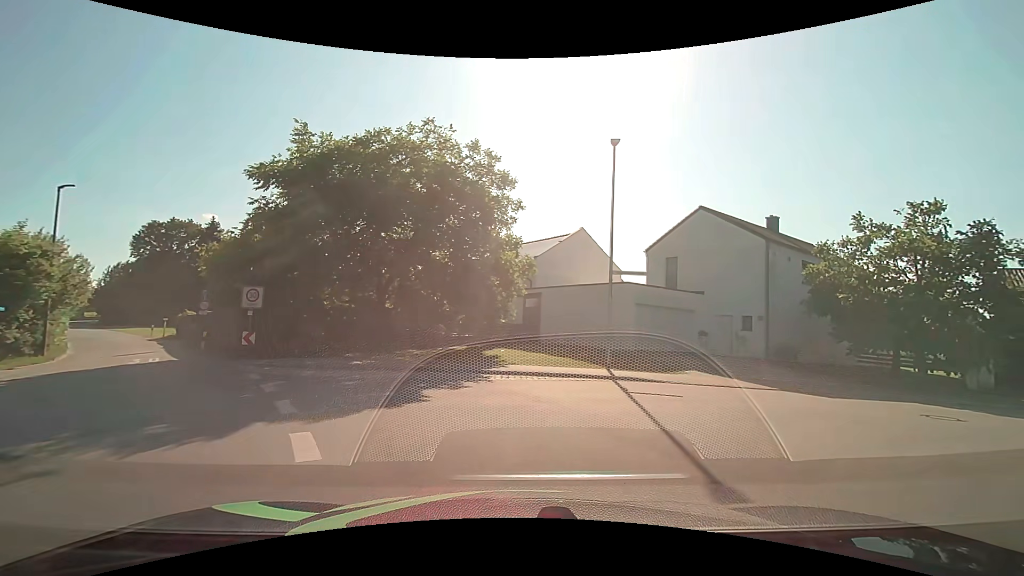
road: residential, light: Day
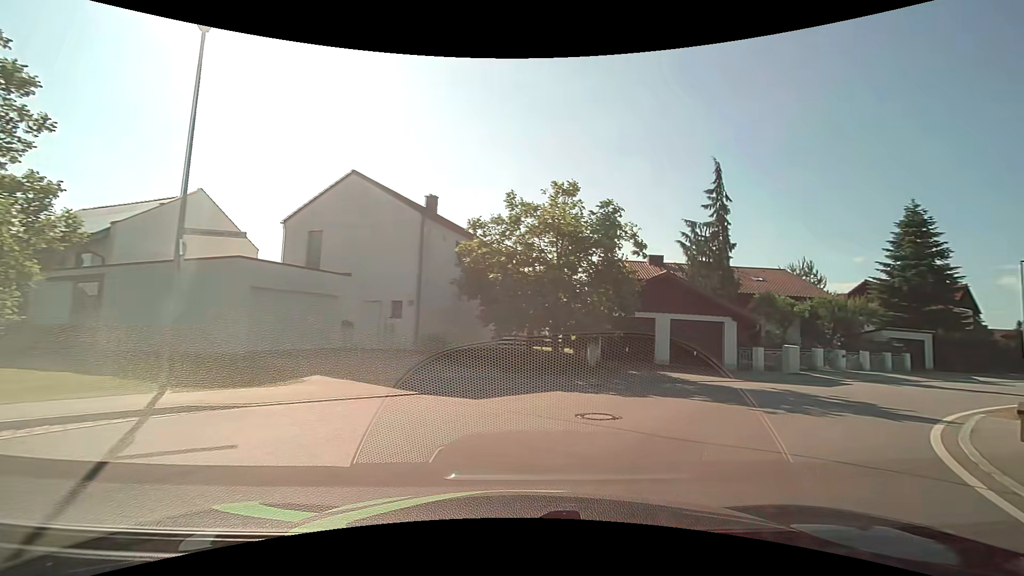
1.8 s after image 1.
(+1.8, +5.4) m; +37°
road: unclassified
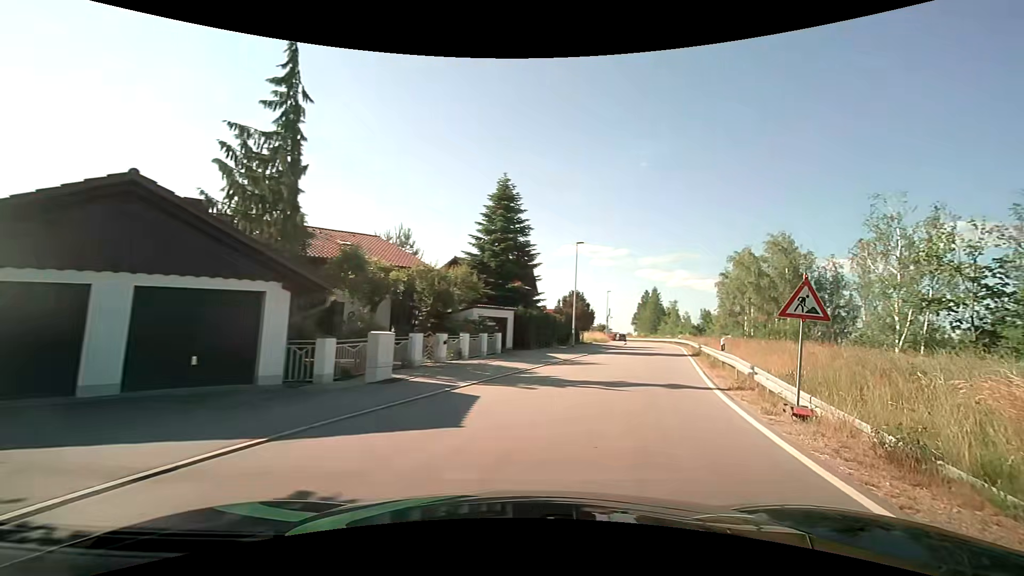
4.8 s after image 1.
(+4.6, +11.7) m; +44°
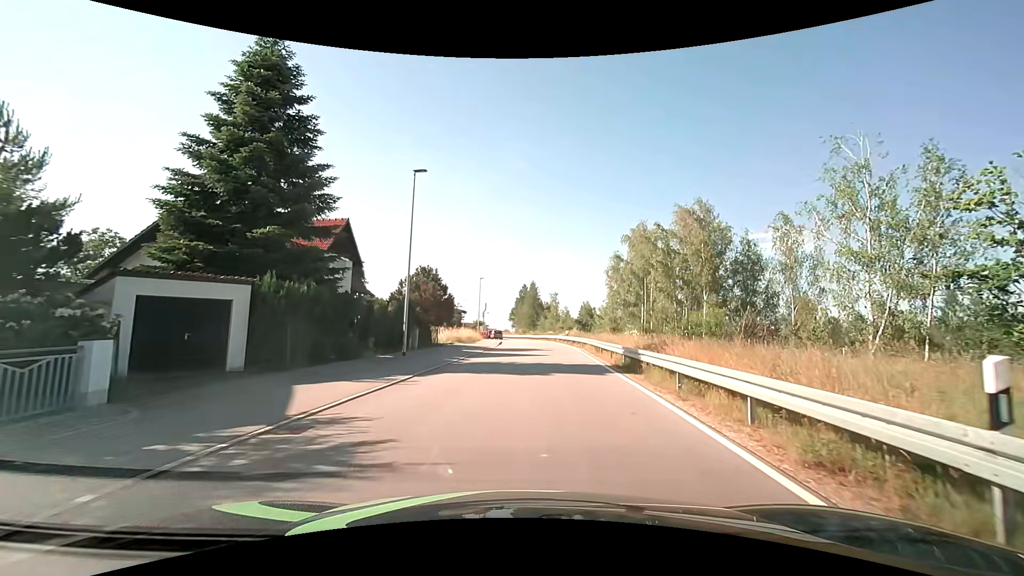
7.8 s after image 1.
(+3.7, +16.8) m; +14°
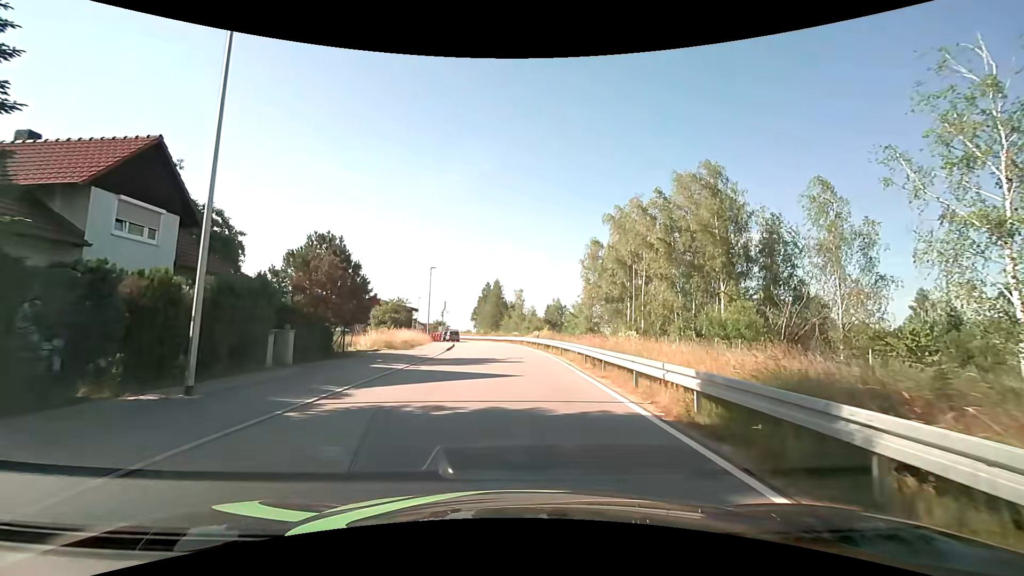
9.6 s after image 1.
(+0.5, +11.6) m; +5°
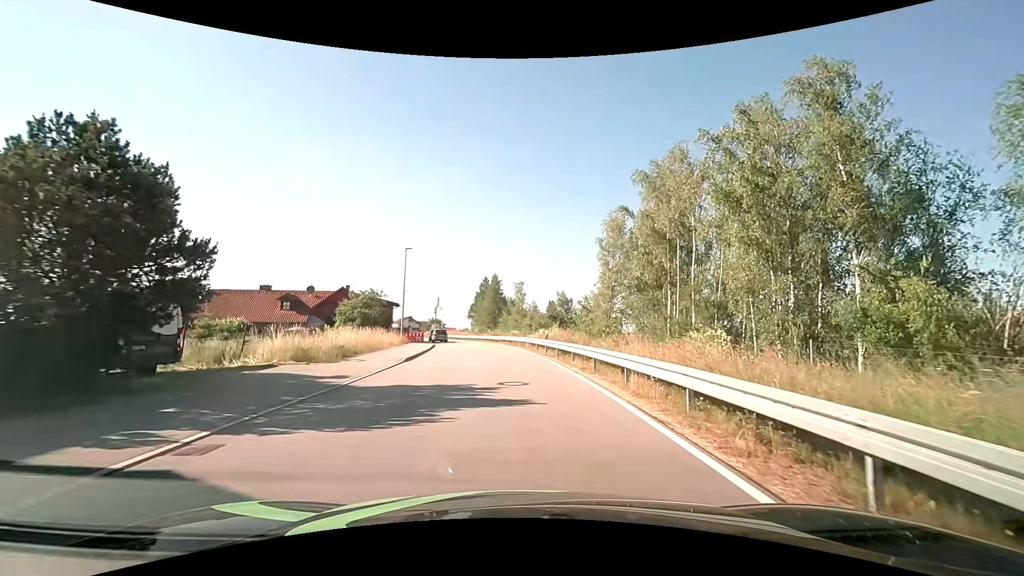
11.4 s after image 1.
(-0.1, +12.2) m; -1°
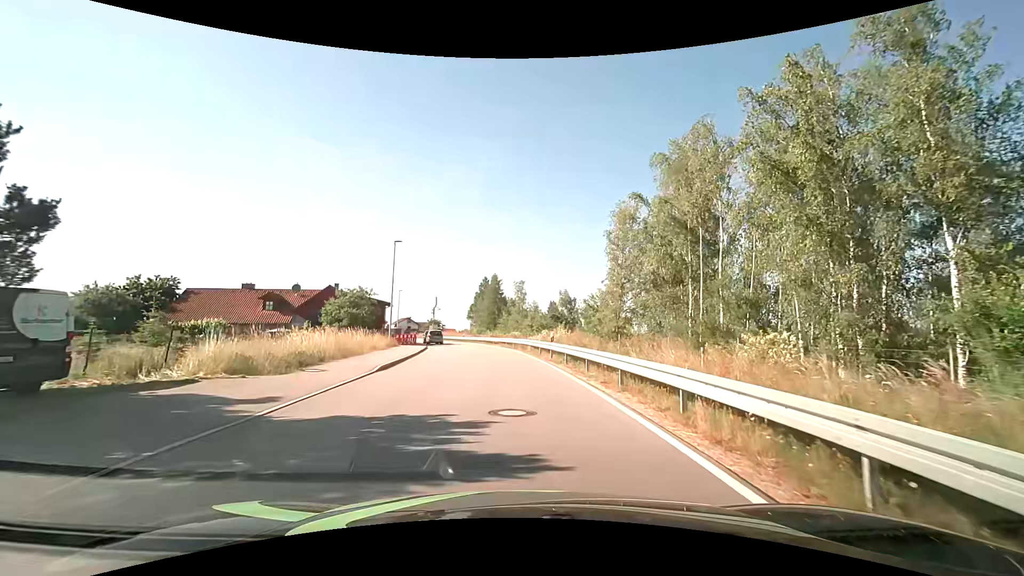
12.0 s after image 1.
(0.0, +4.0) m; 0°
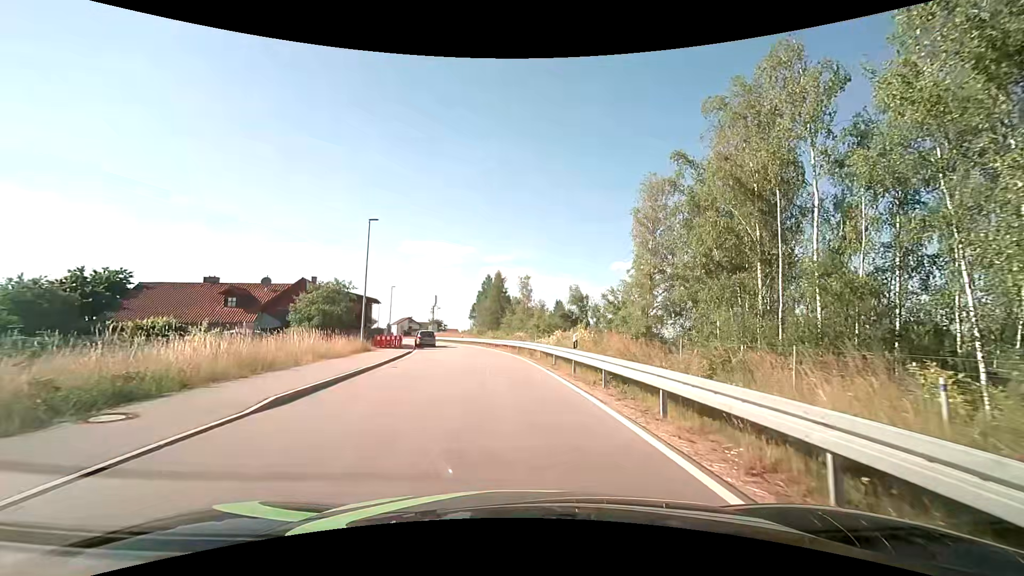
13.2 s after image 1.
(0.0, +7.9) m; 0°
(0, +10) (-1, +20) (-2, +30) (-3, +40) (-5, +50) (-7, +59) (-10, +69) (-13, +79) (-16, +88) (-19, +98) m
